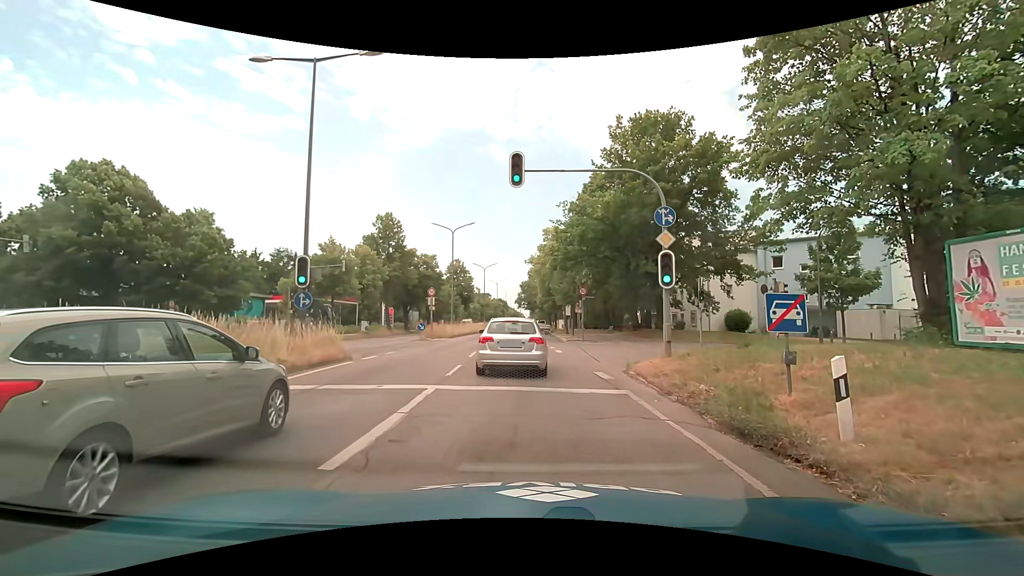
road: trunk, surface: asphalt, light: Day
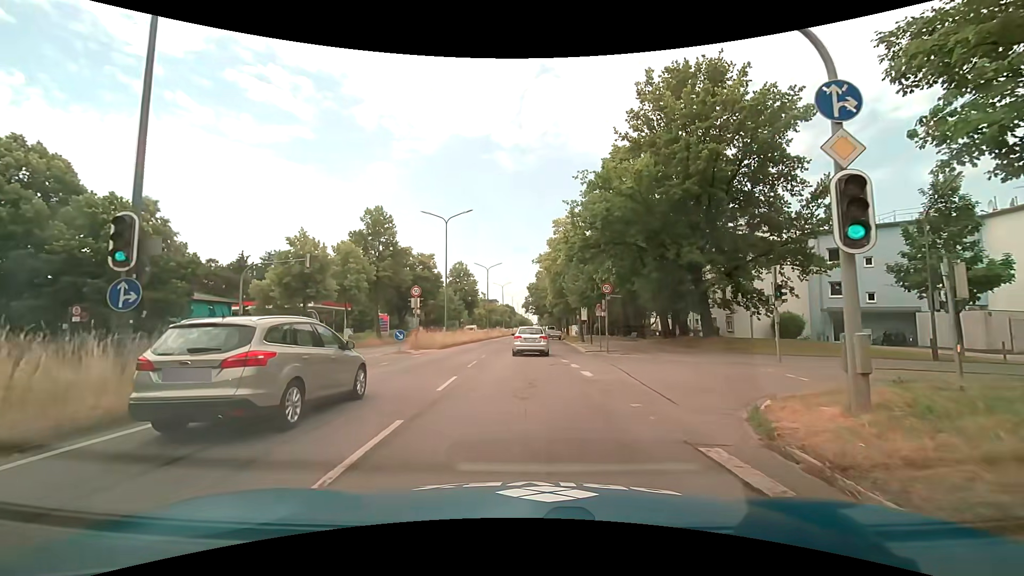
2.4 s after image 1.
(-0.1, +8.2) m; -2°
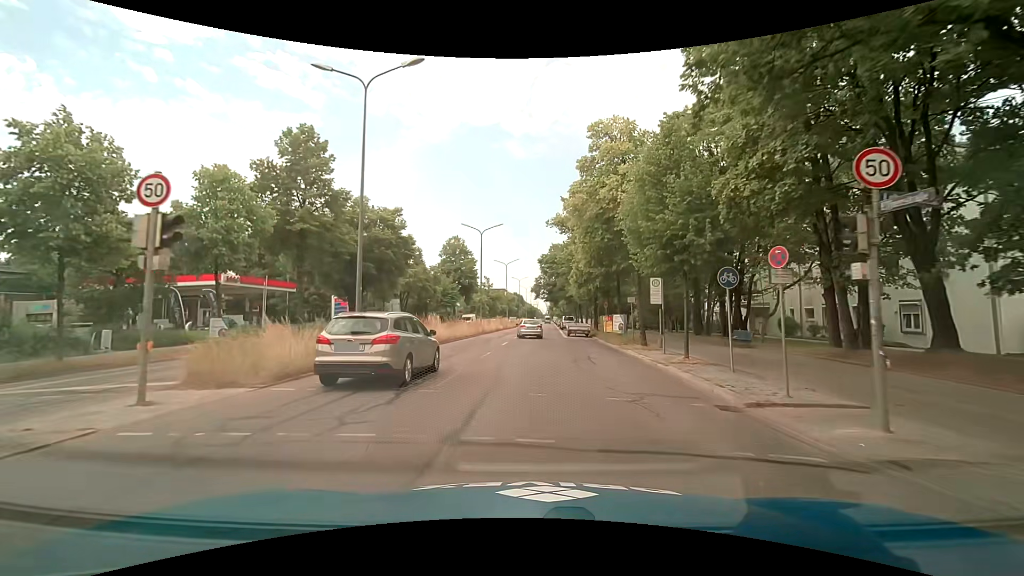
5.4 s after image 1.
(0.0, +22.4) m; -1°
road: primary
(0, +10) (0, +20) (+1, +30) (+1, +40) (+2, +50) (+2, +60) (+3, +70) (+3, +80) (+4, +90) (+4, +100) m
